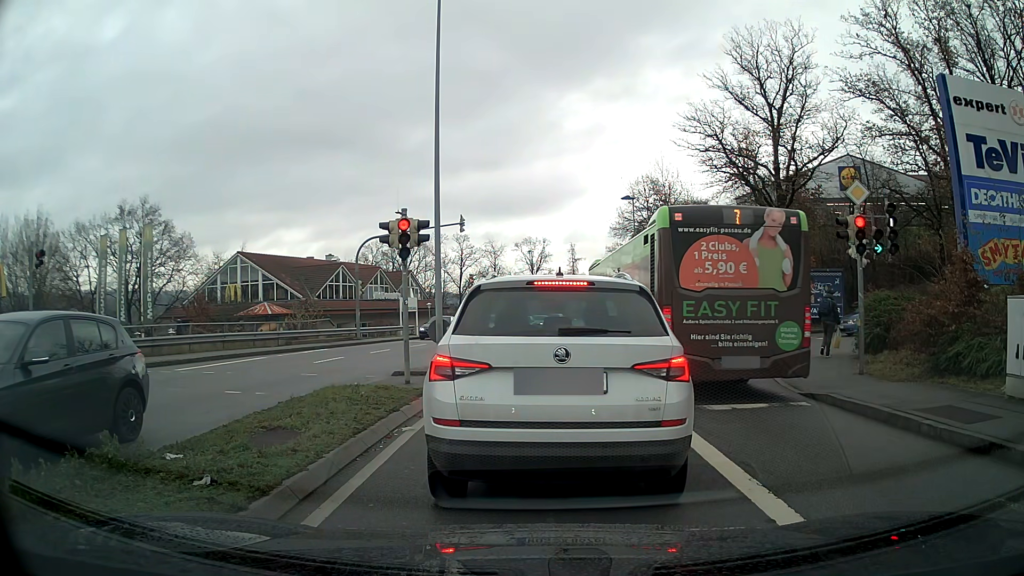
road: tertiary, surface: asphalt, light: Day
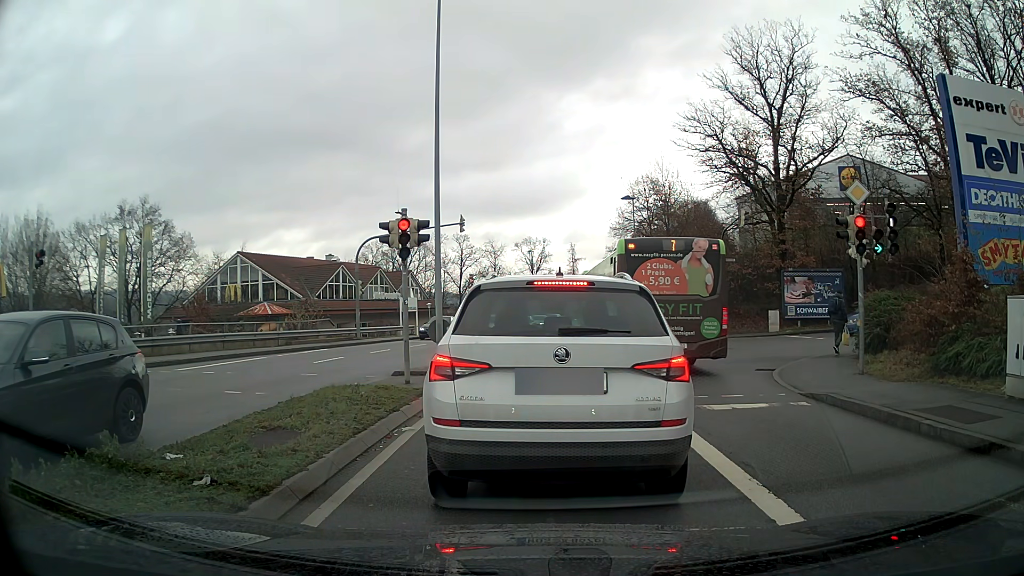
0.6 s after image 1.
(0.0, 0.0) m; 0°
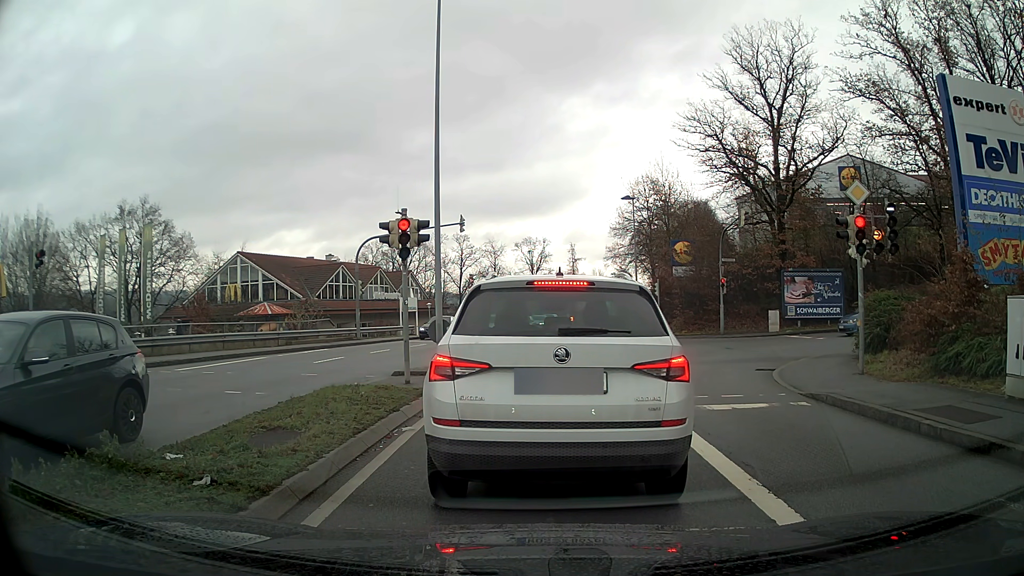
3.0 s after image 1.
(0.0, 0.0) m; 0°
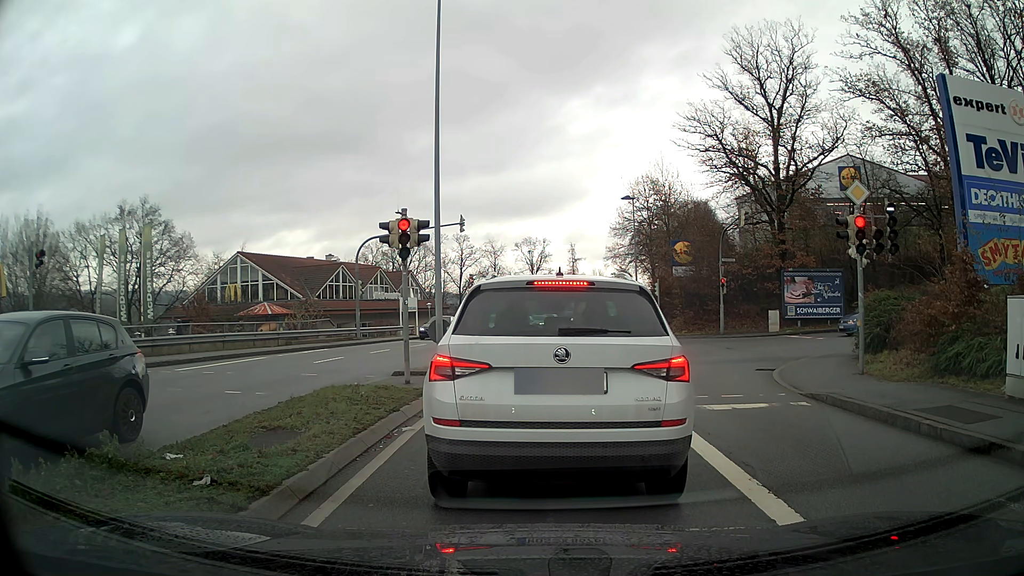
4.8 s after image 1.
(0.0, 0.0) m; 0°
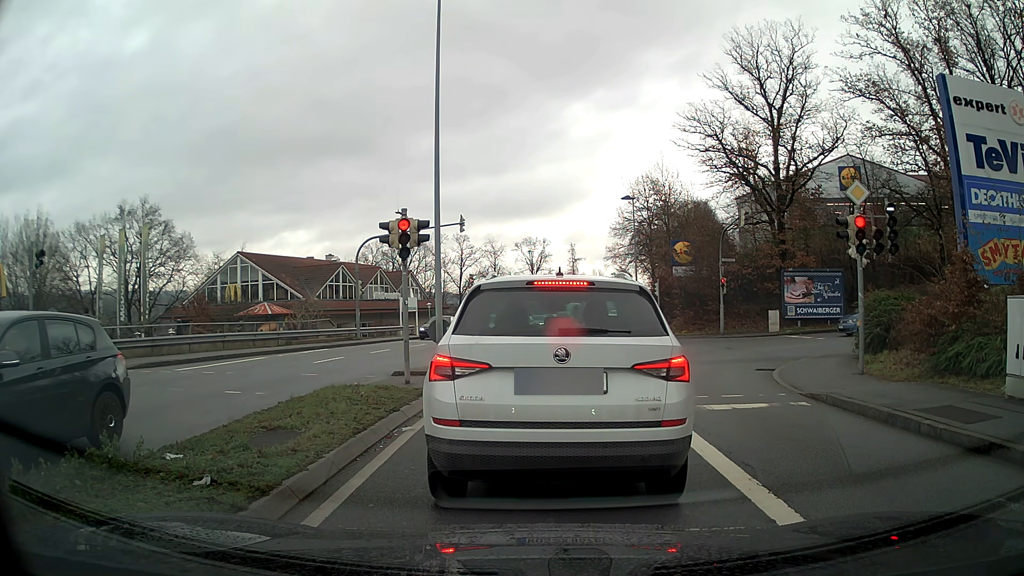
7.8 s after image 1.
(0.0, 0.0) m; 0°
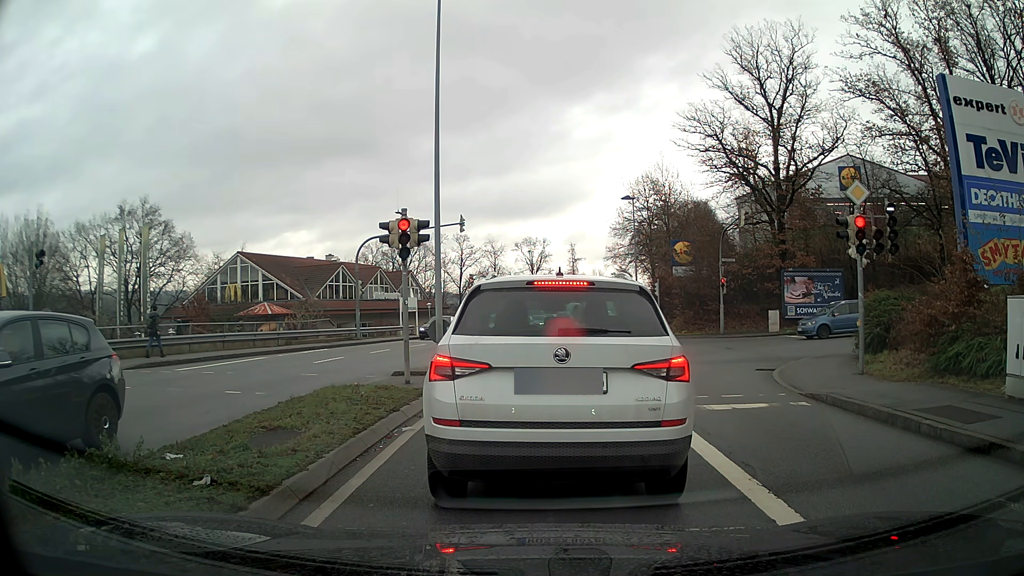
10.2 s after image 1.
(0.0, 0.0) m; 0°
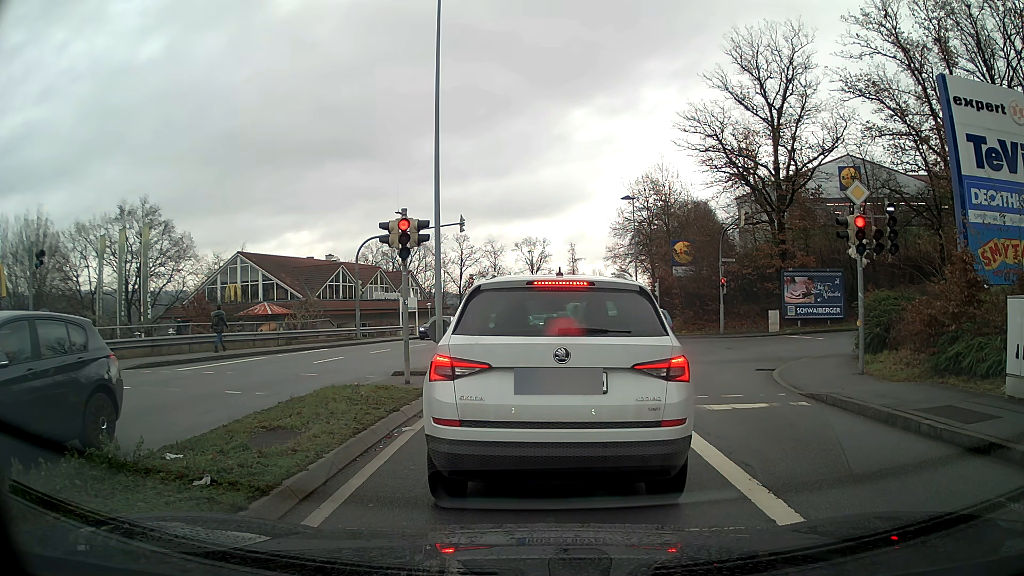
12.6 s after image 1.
(0.0, 0.0) m; 0°
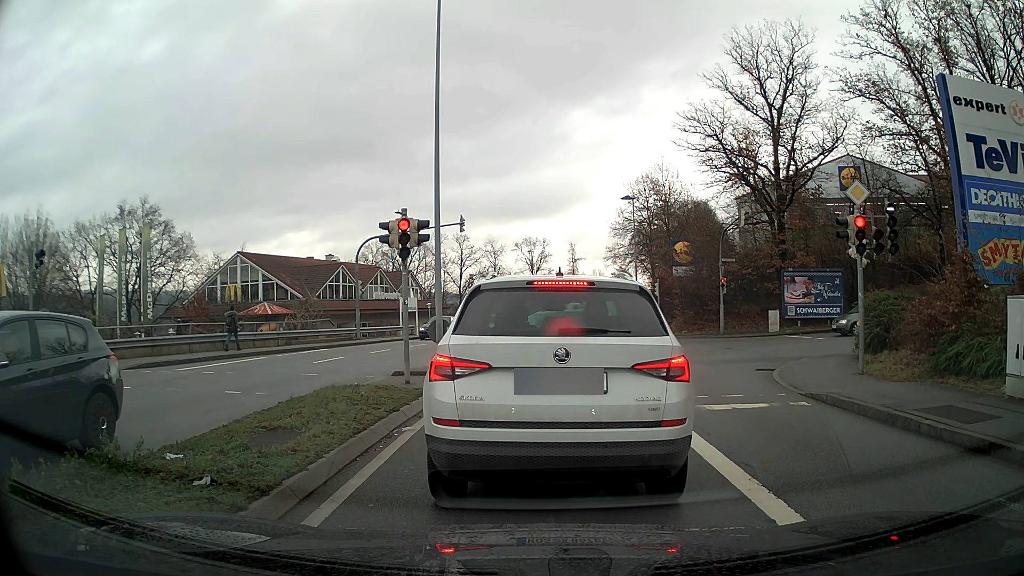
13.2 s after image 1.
(0.0, 0.0) m; 0°
